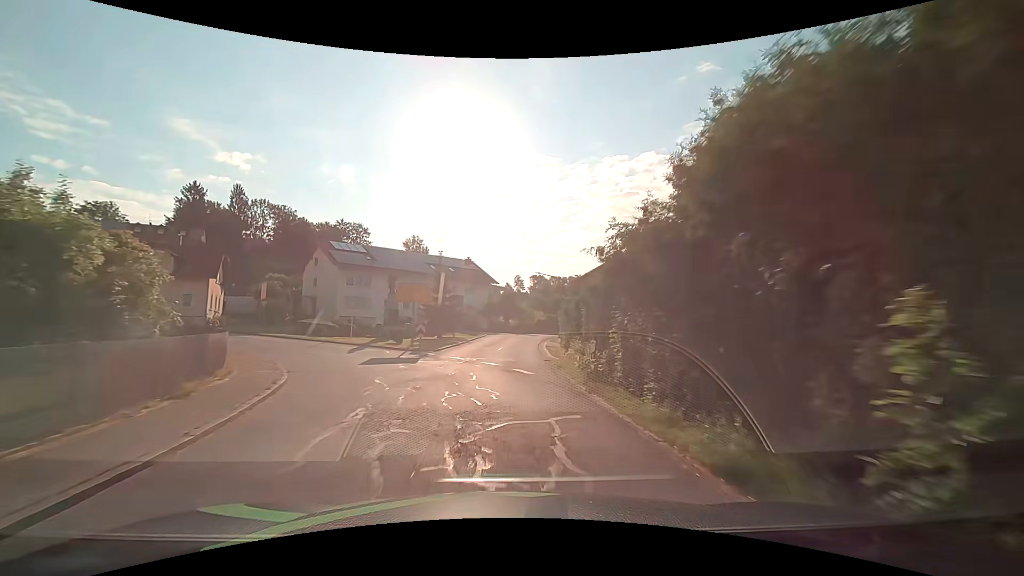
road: tertiary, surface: asphalt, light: Day
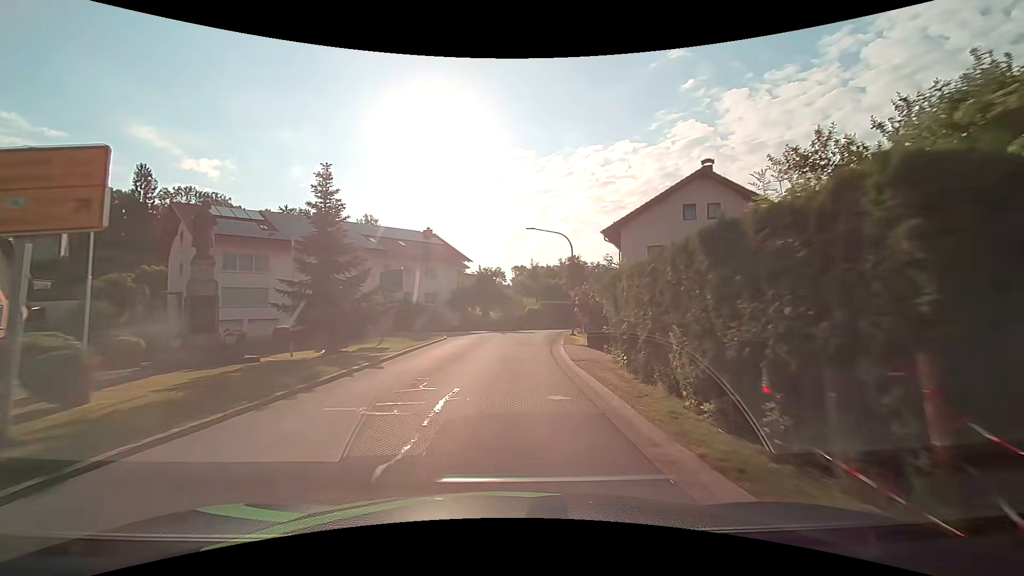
(+0.4, +22.0) m; +2°
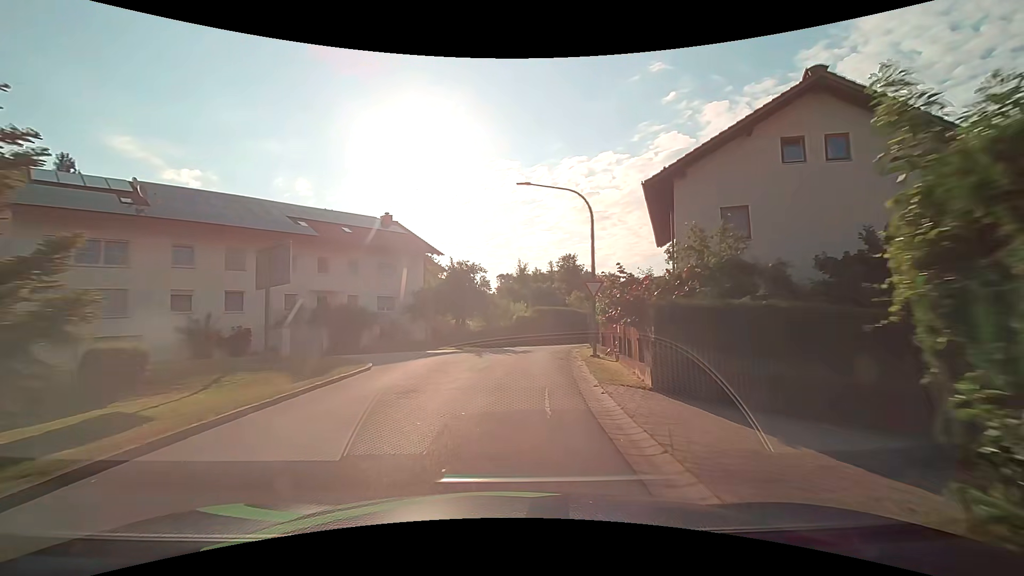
(+0.1, +12.5) m; +1°
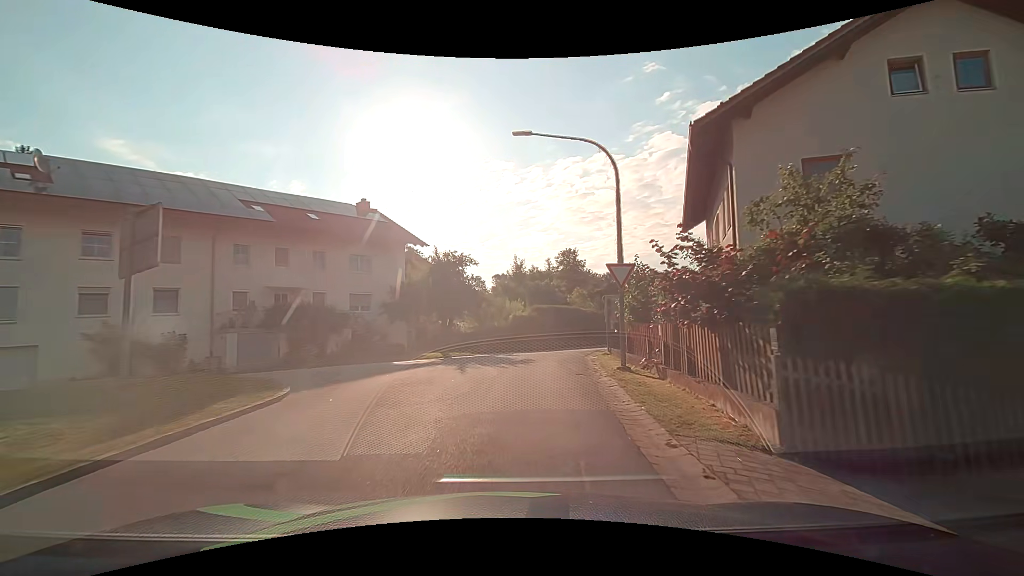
(0.0, +5.4) m; +1°
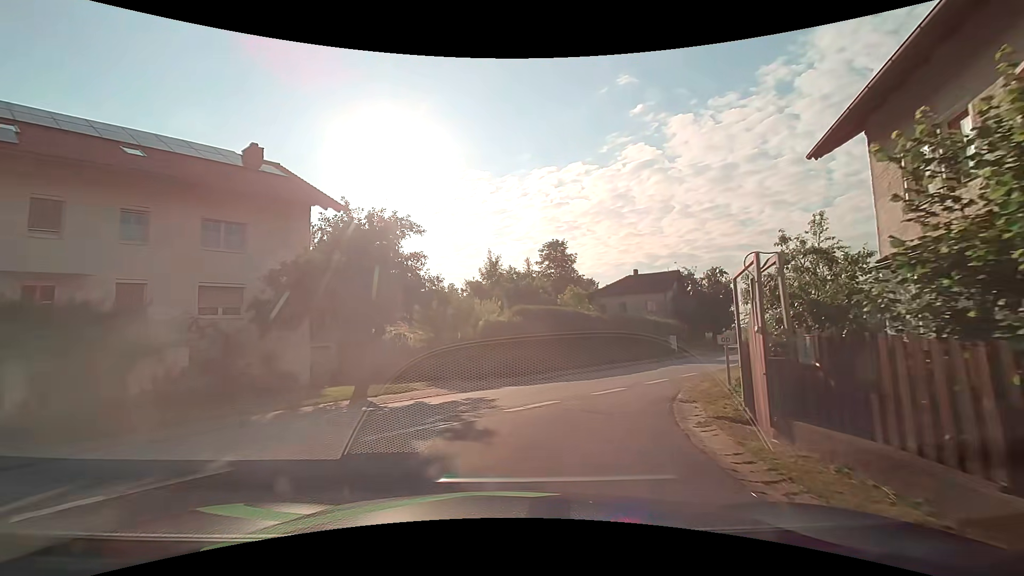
(+0.1, +12.8) m; +3°
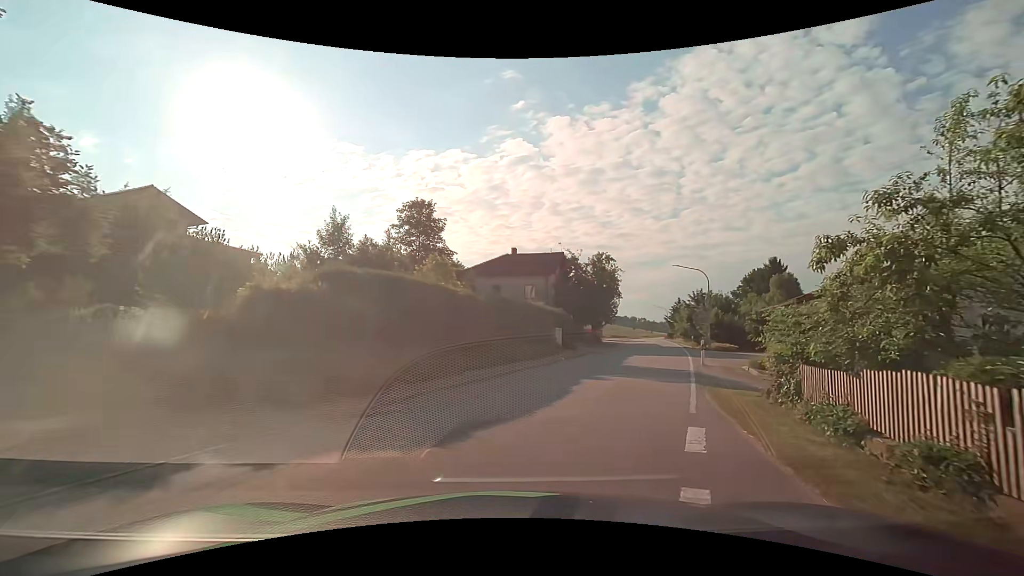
(+1.1, +11.0) m; +12°
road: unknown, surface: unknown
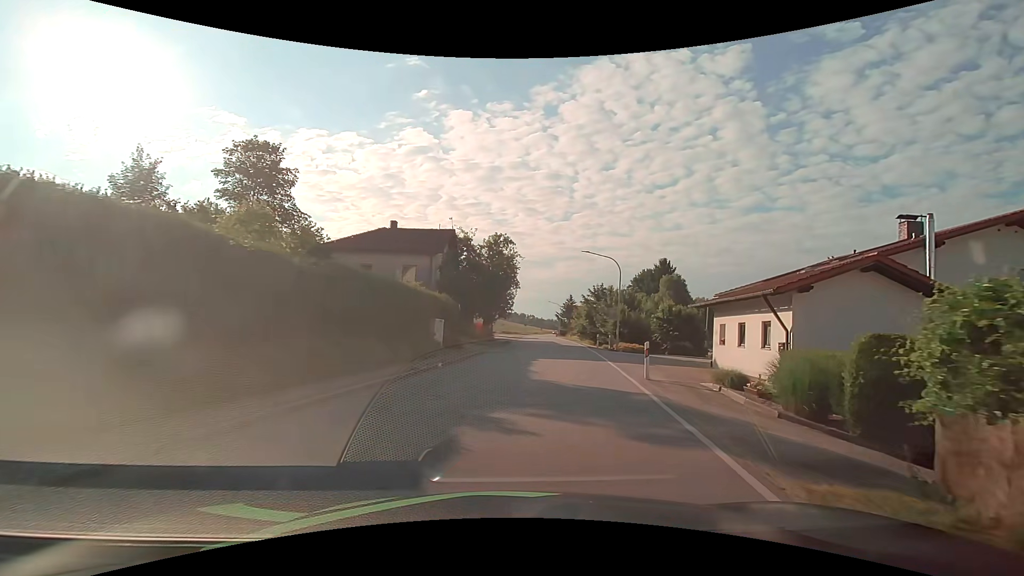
(+1.3, +8.7) m; +17°
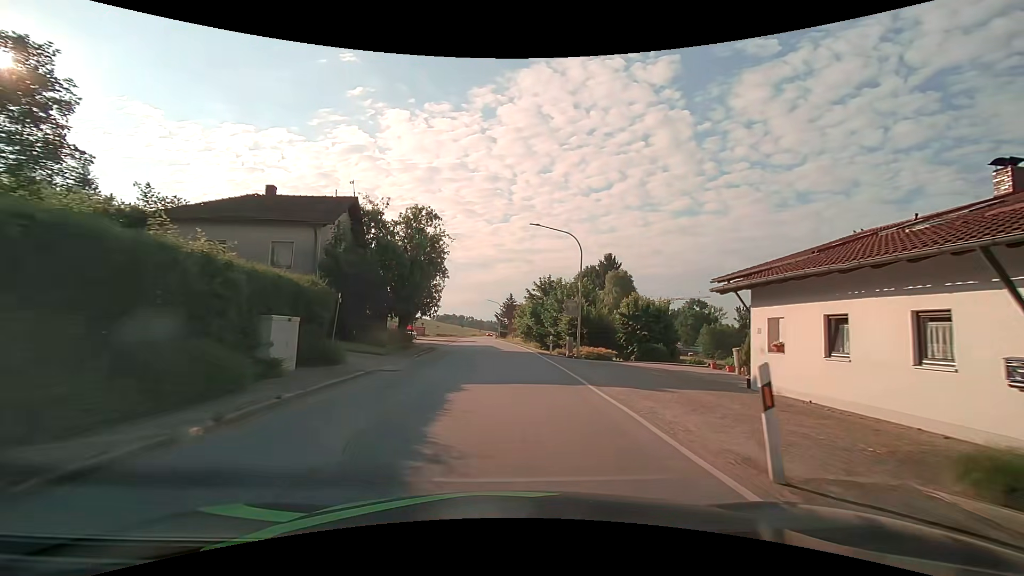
(+0.6, +10.5) m; +6°
